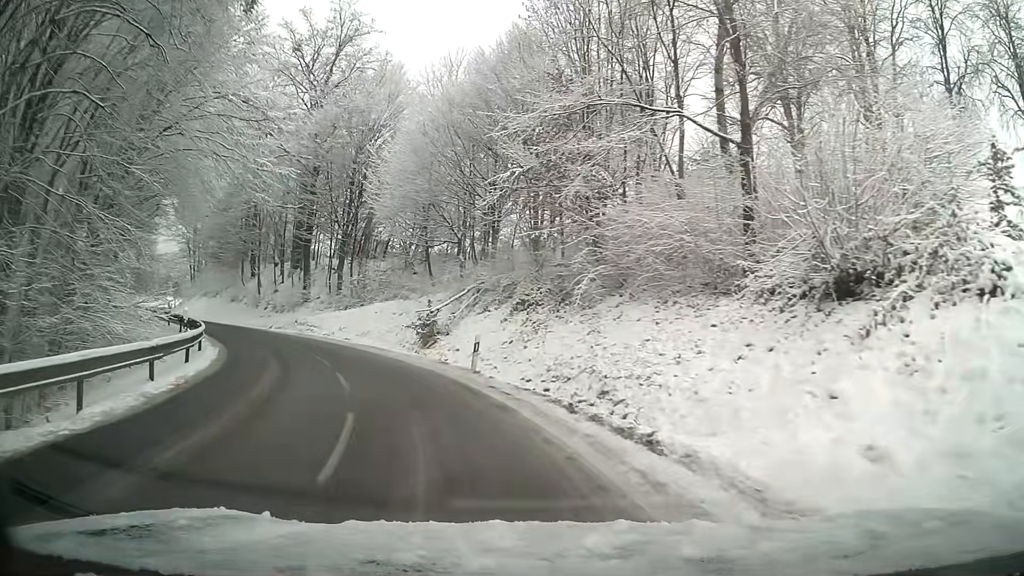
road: tertiary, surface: asphalt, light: Day
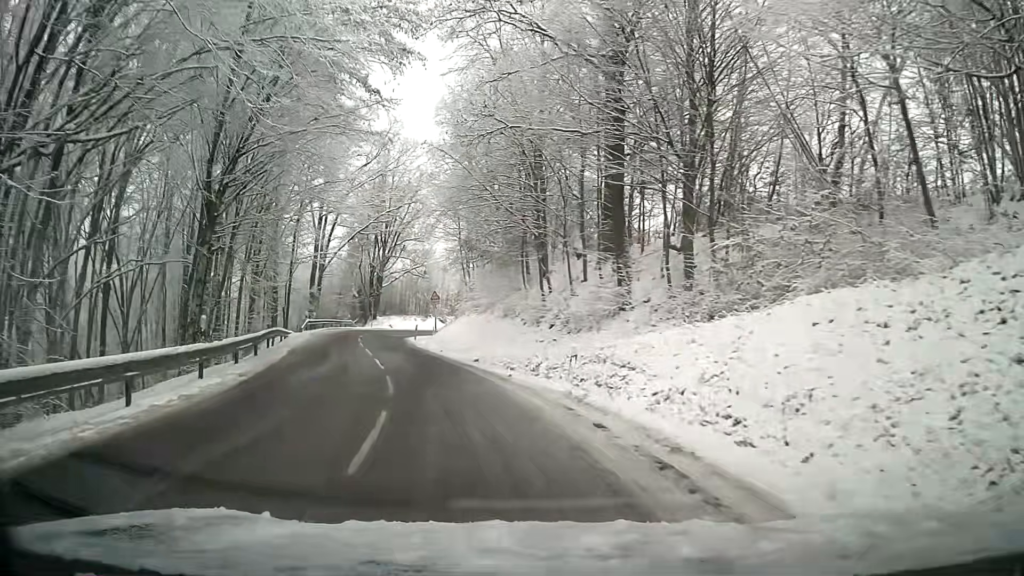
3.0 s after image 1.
(-6.4, +24.3) m; -27°
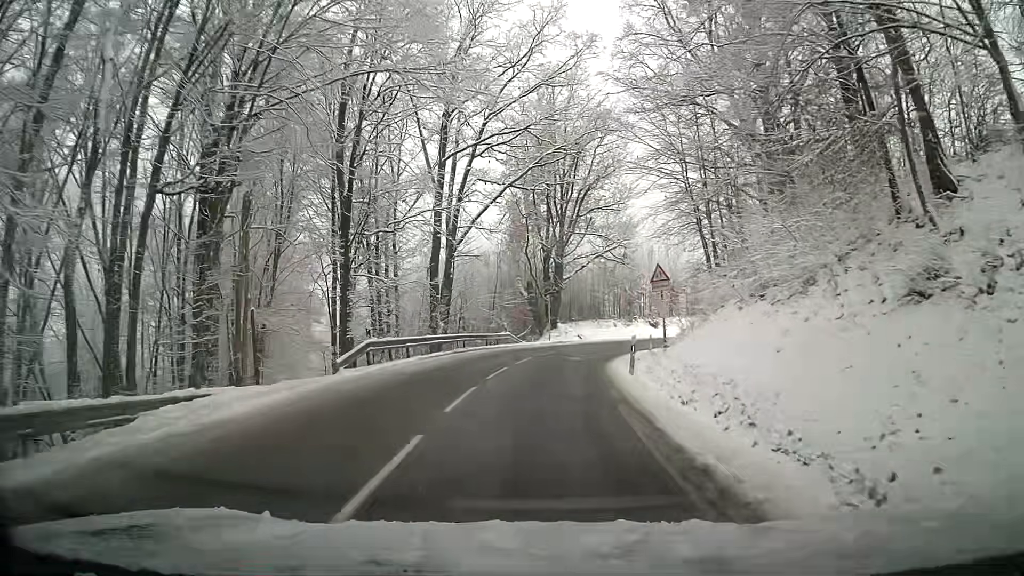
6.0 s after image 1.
(-5.3, +26.5) m; -16°
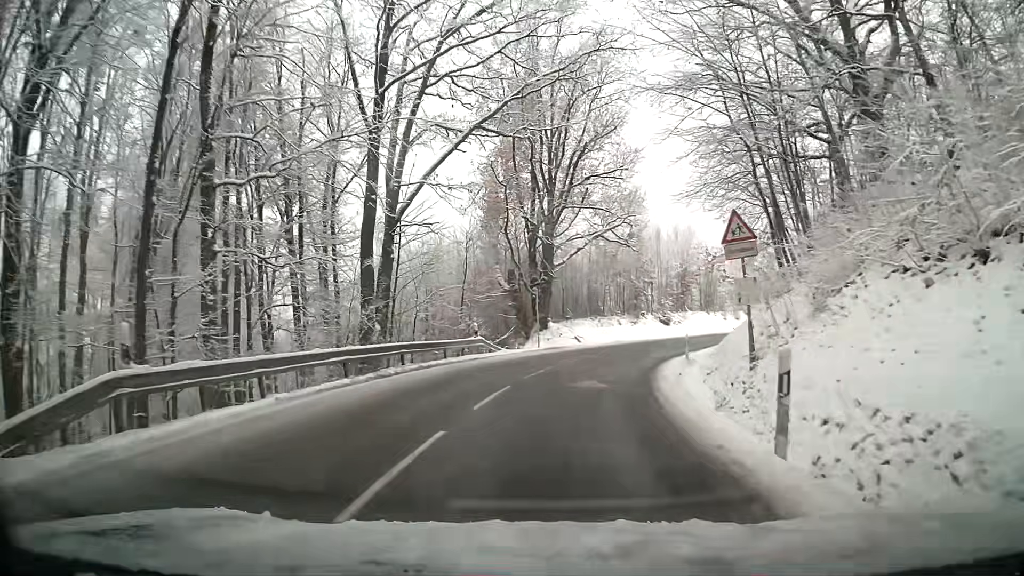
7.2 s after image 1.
(+0.2, +12.2) m; +3°
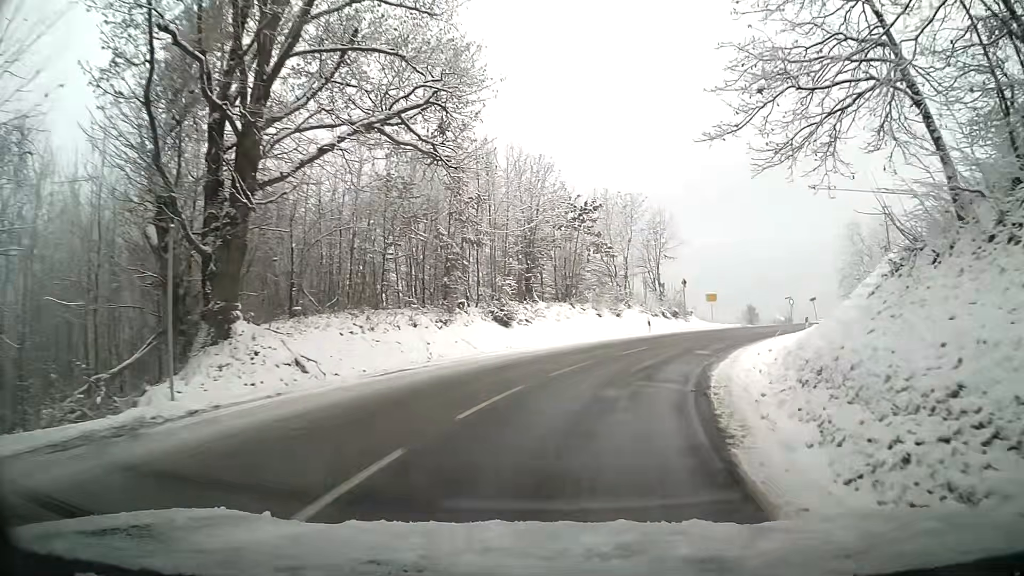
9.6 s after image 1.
(+3.1, +25.5) m; +15°
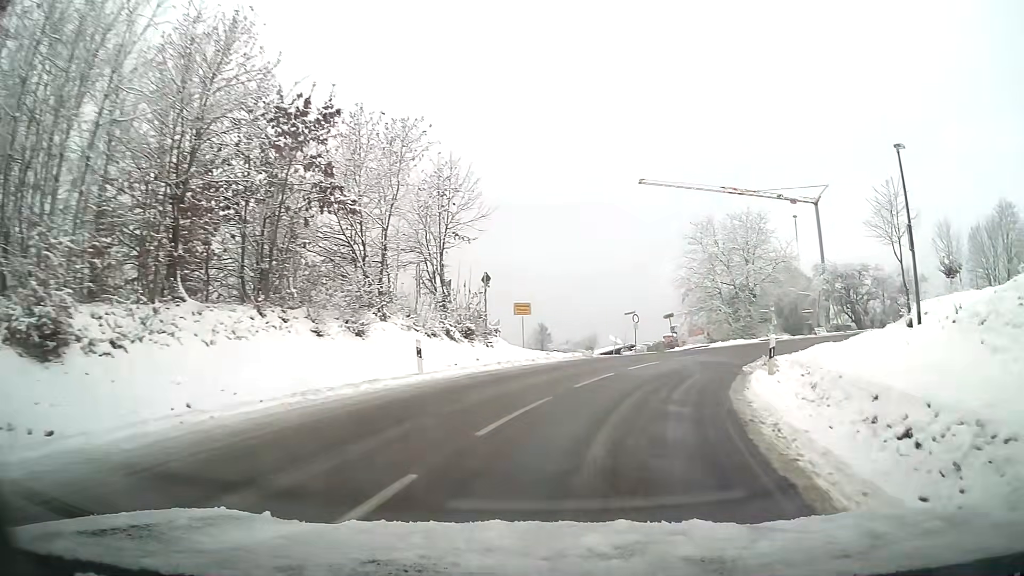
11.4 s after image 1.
(+3.3, +18.3) m; +21°
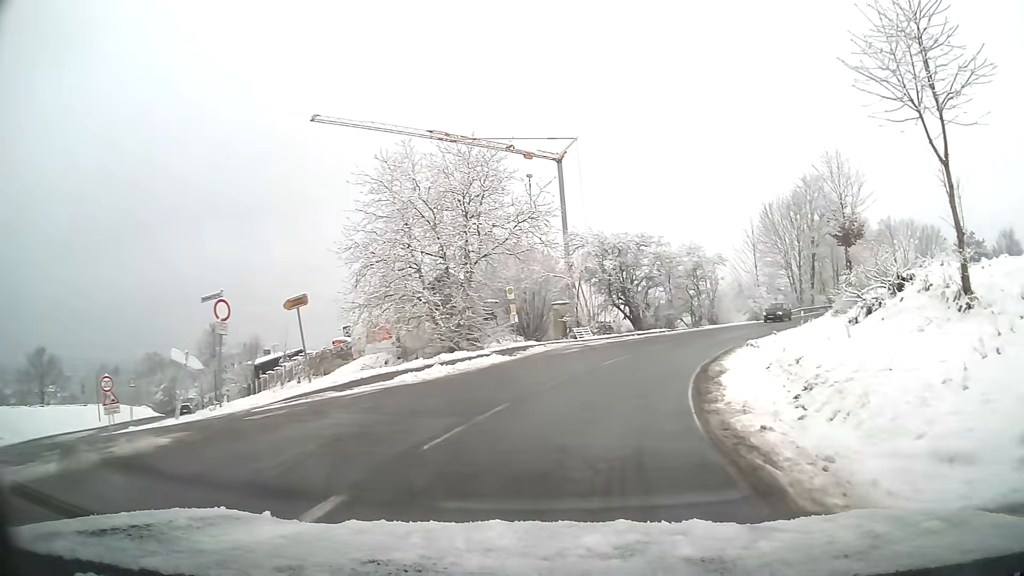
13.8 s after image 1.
(+5.6, +23.9) m; +25°
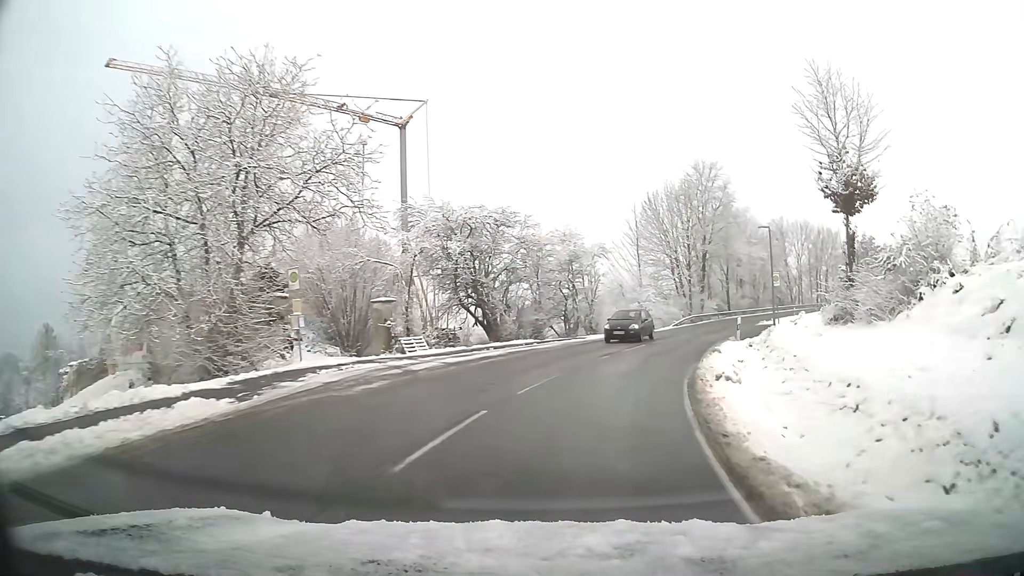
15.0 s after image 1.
(+1.5, +13.1) m; +13°
